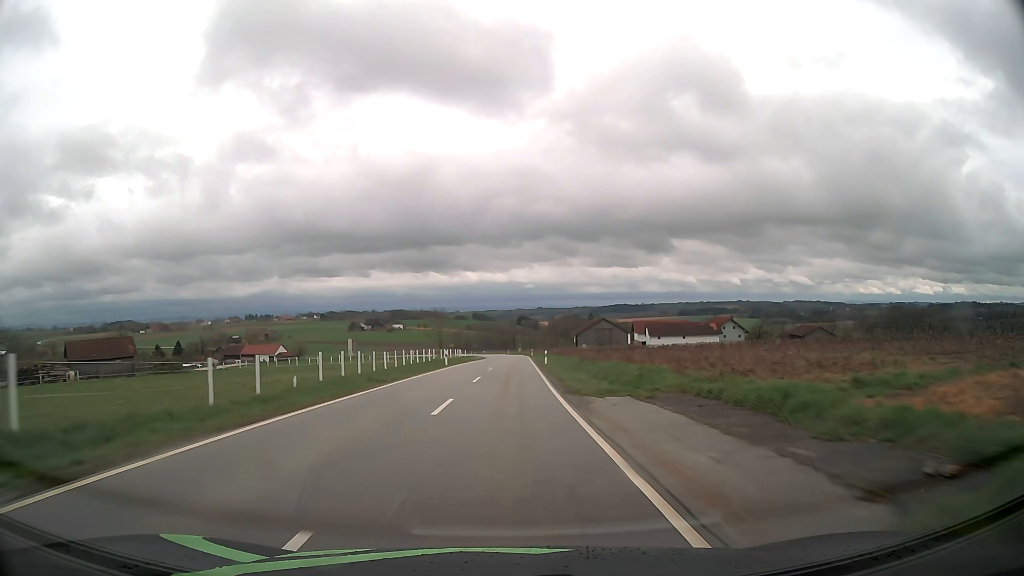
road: tertiary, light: Day
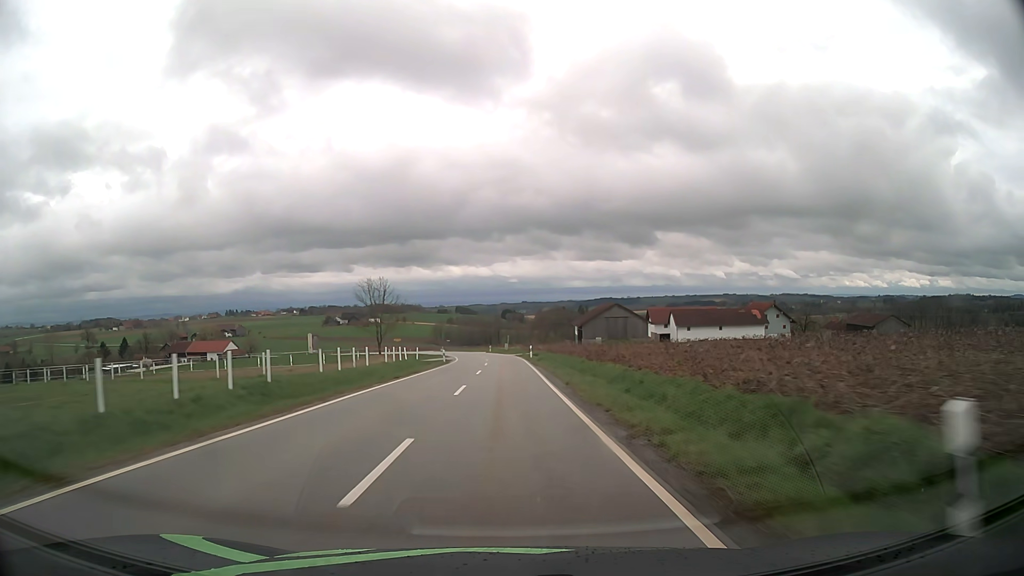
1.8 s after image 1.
(+0.6, +43.8) m; +1°
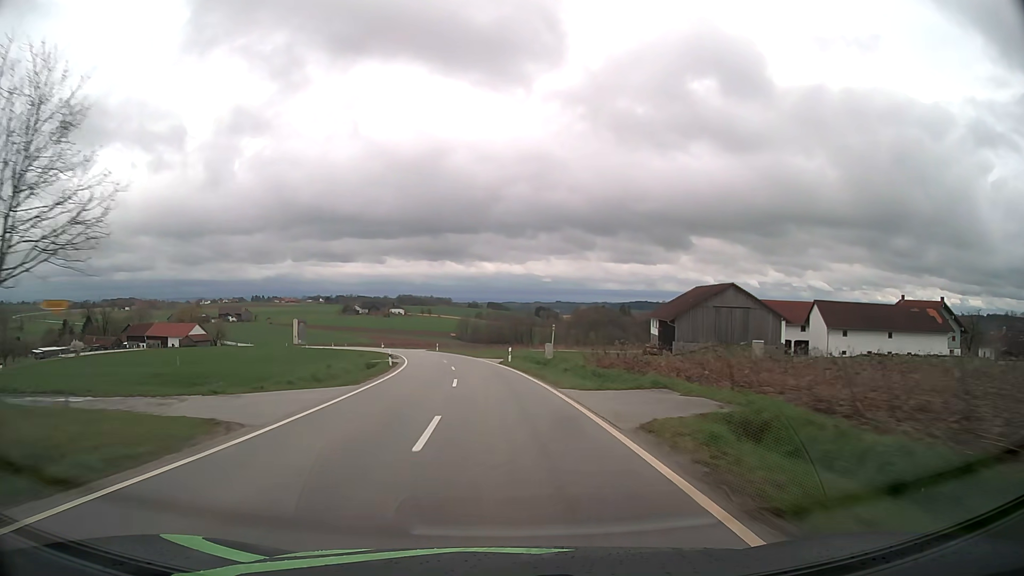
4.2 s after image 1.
(-0.5, +57.9) m; -3°
(0, +10) (0, +20) (-1, +30) (-2, +40) (-3, +50) (-5, +60) (-7, +70) (-9, +79) (-12, +89) (-15, +98) m
